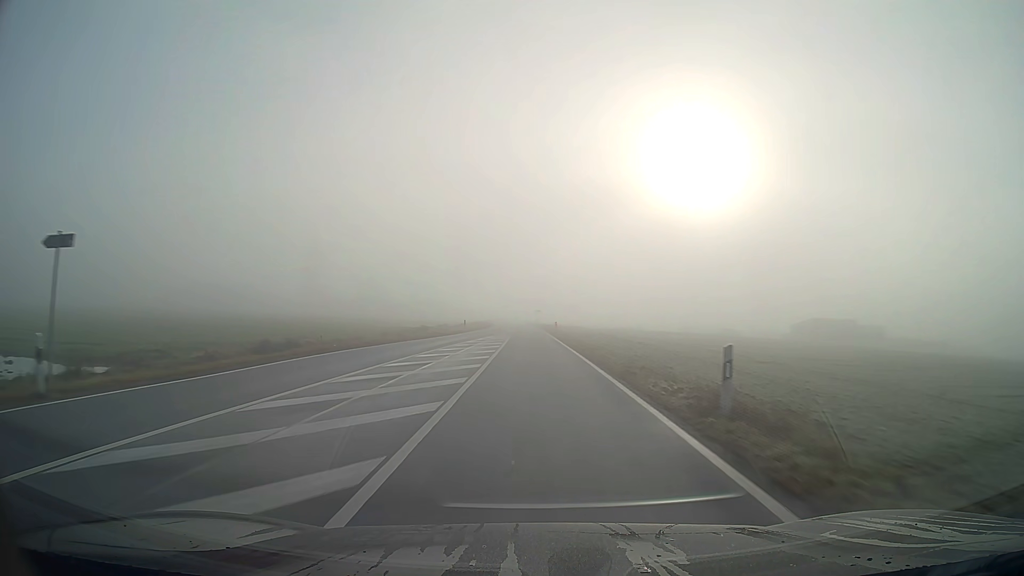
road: secondary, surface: asphalt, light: Day
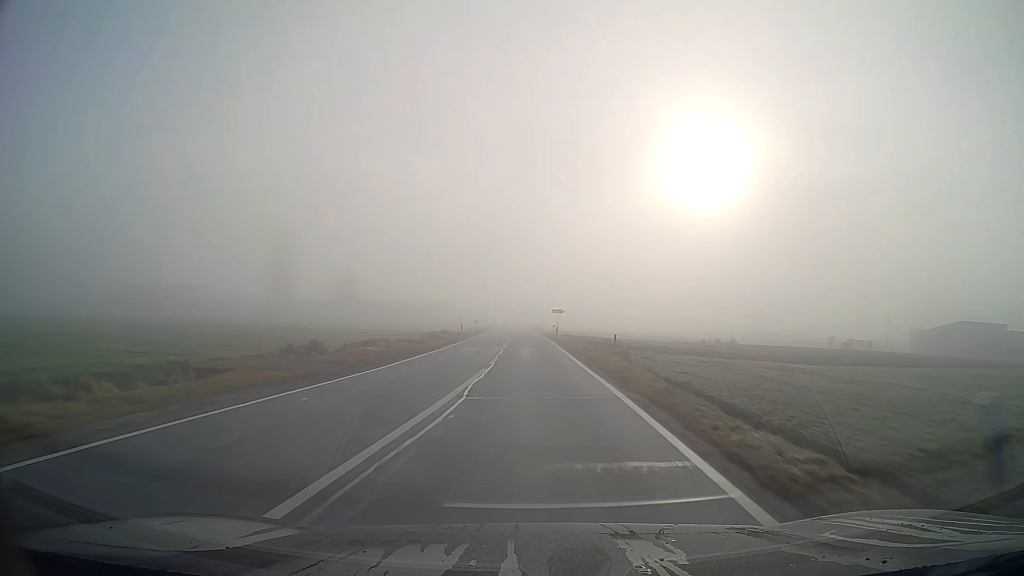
(-0.4, +55.8) m; -1°
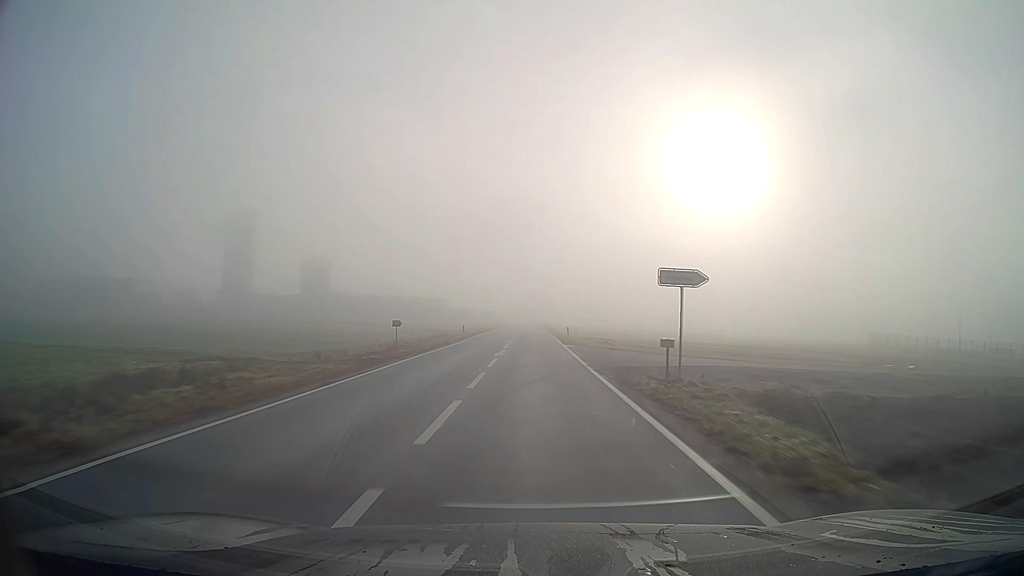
(-0.6, +55.8) m; -1°
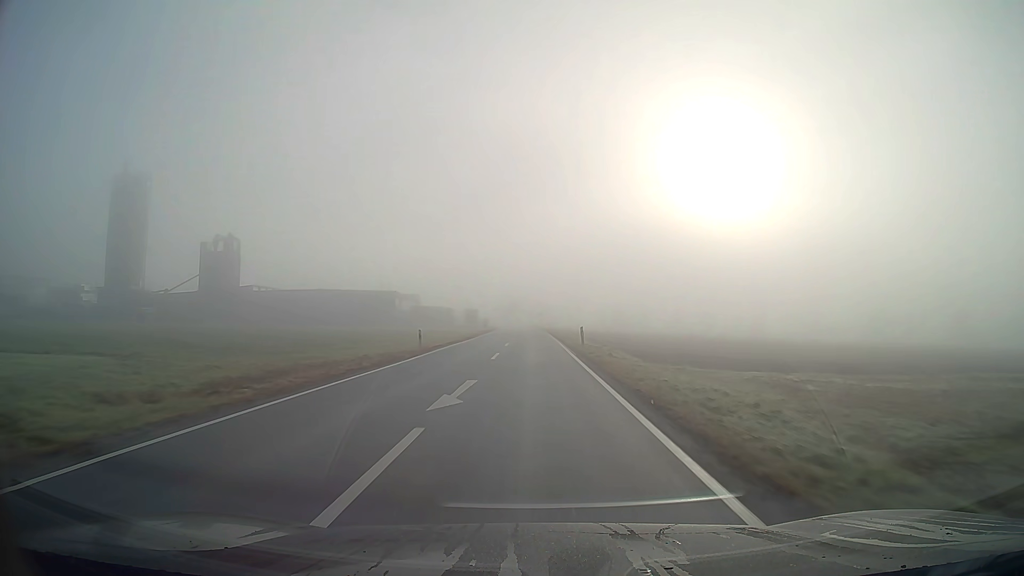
(-0.2, +69.3) m; 0°
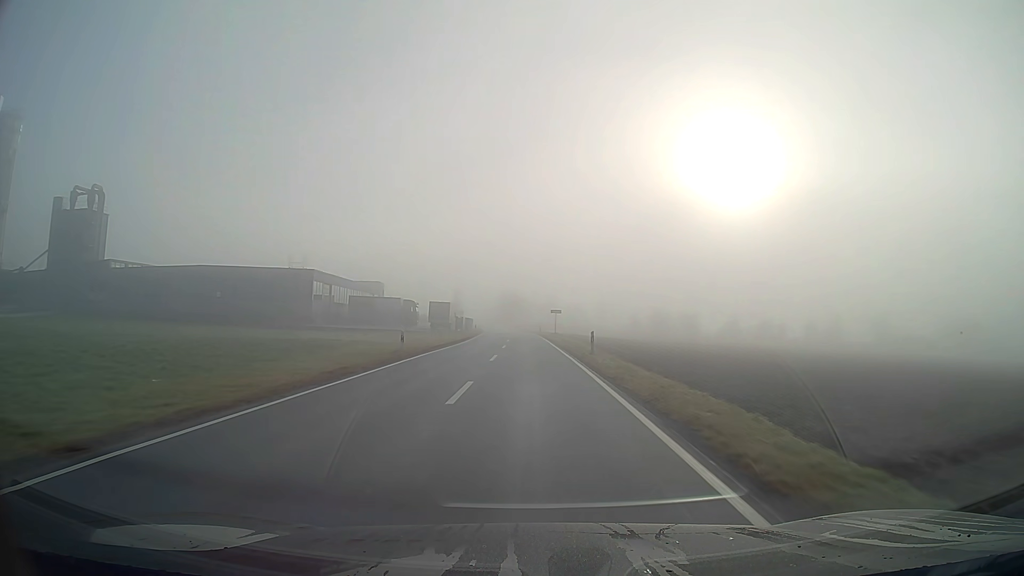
(-0.2, +55.0) m; -1°
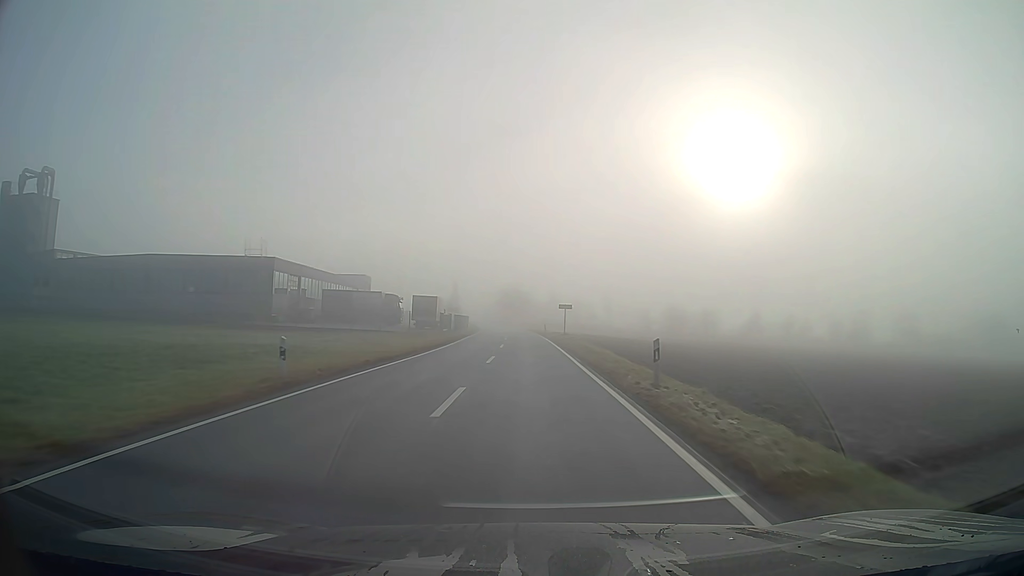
(0.0, +13.7) m; 0°
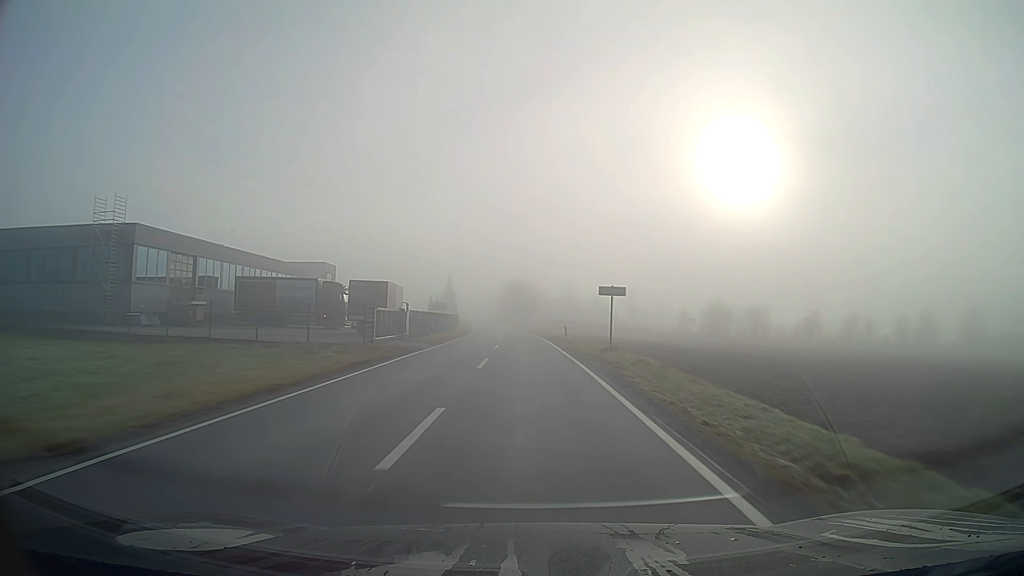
(-0.2, +27.3) m; -1°
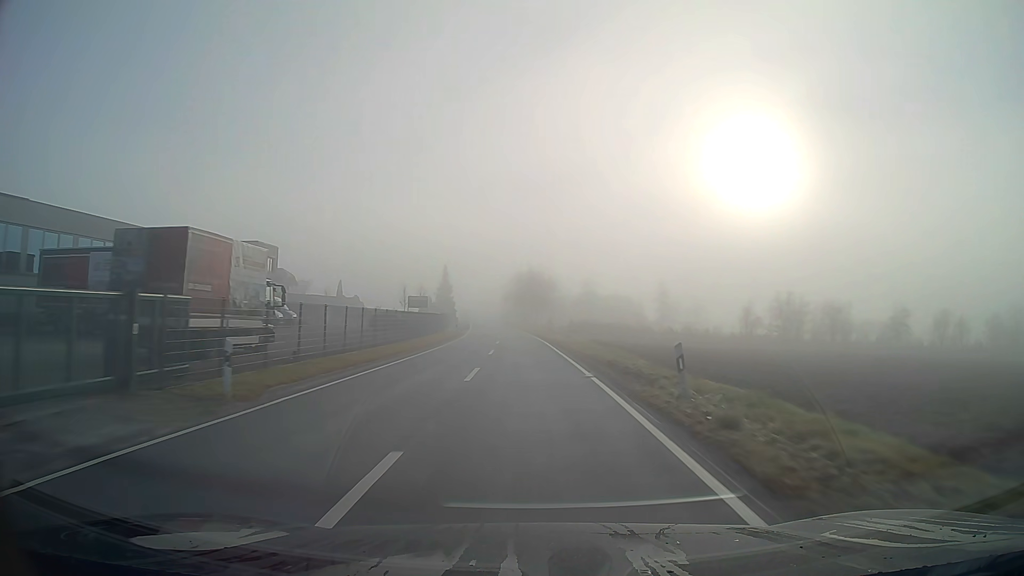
(-0.3, +27.3) m; -1°
